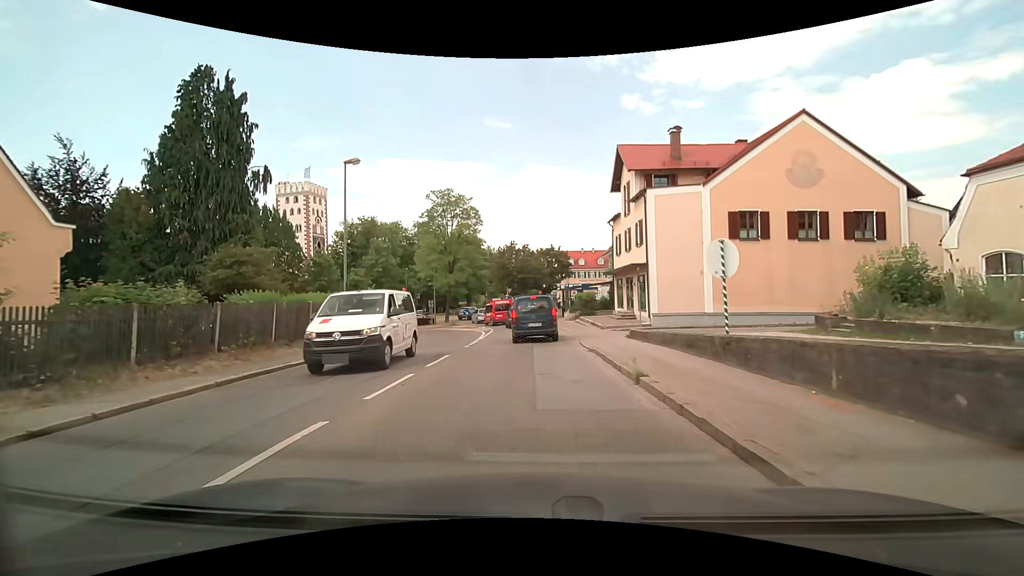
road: tertiary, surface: asphalt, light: Day
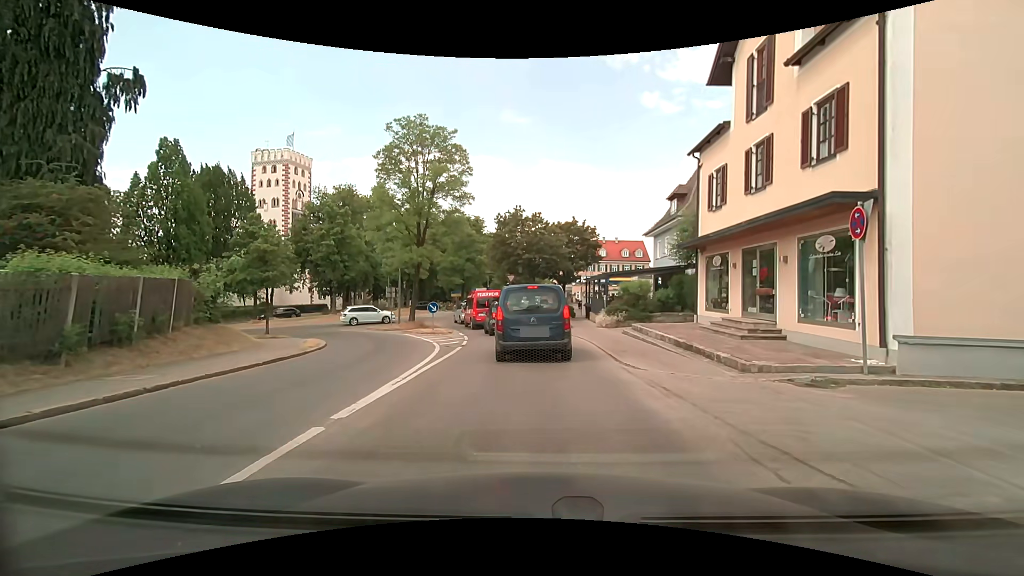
(-0.2, +16.9) m; -2°
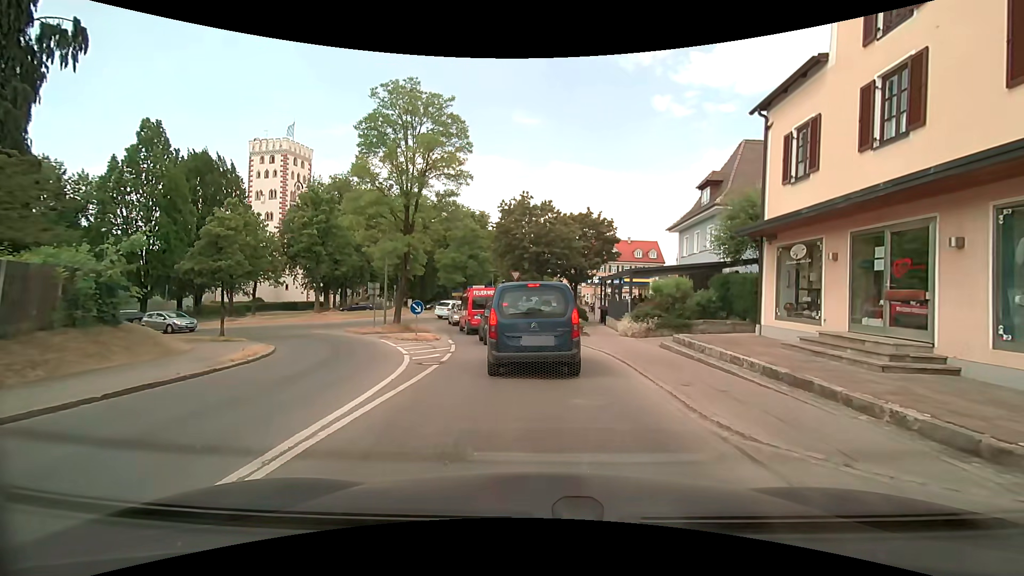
(0.0, +4.9) m; 0°
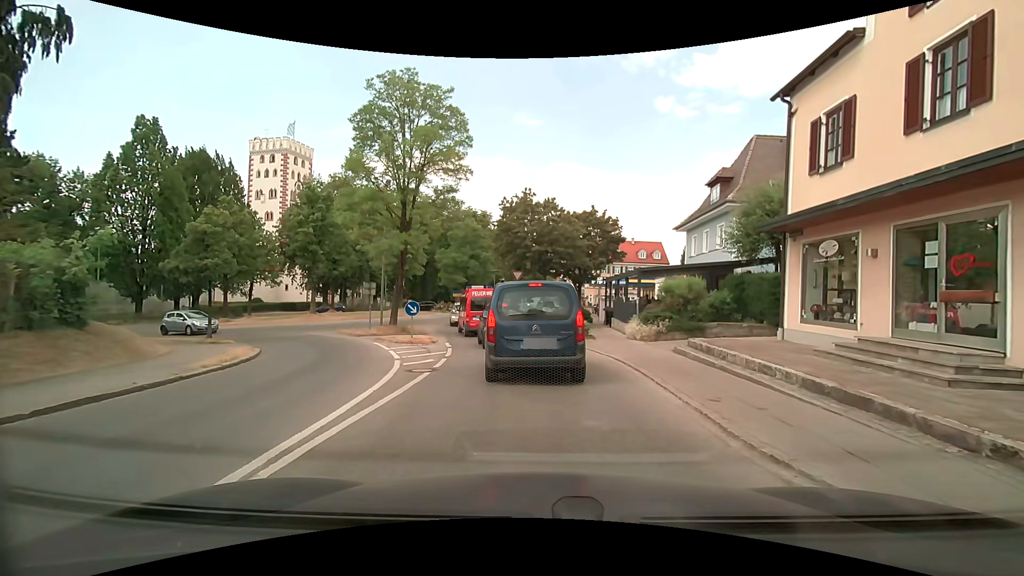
(0.0, +1.2) m; 0°
